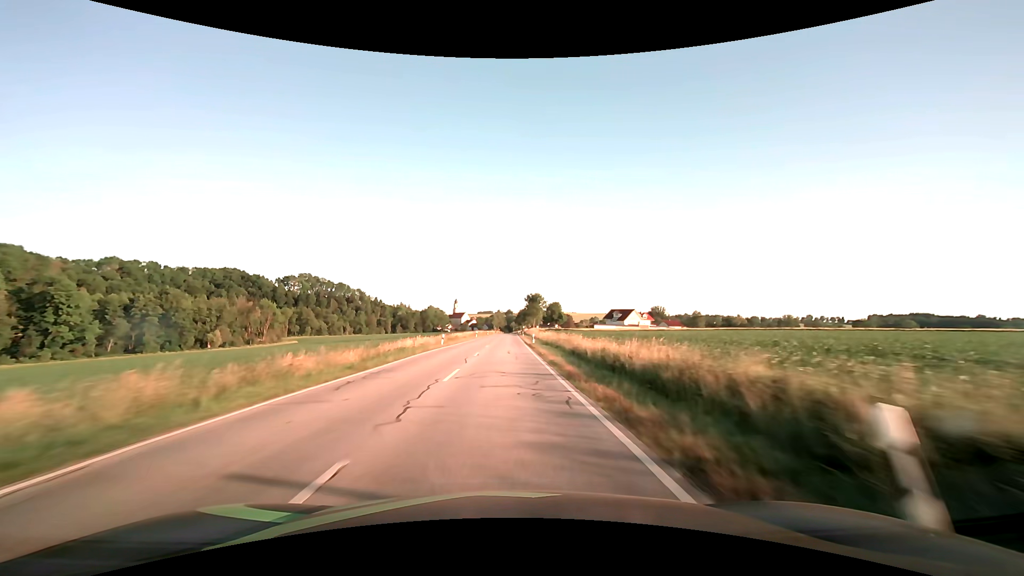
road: secondary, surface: asphalt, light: Day
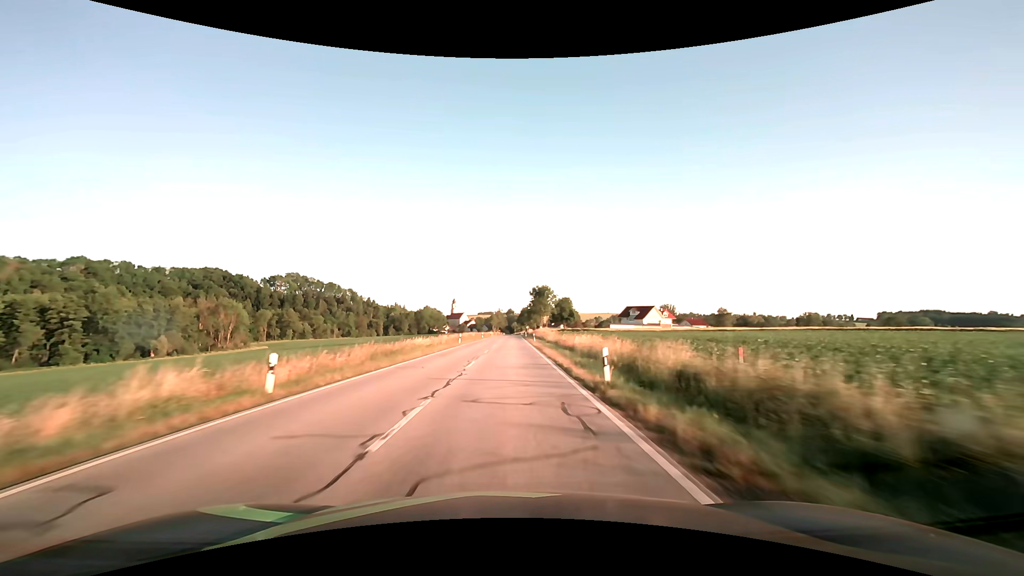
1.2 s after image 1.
(-0.1, +31.7) m; 0°
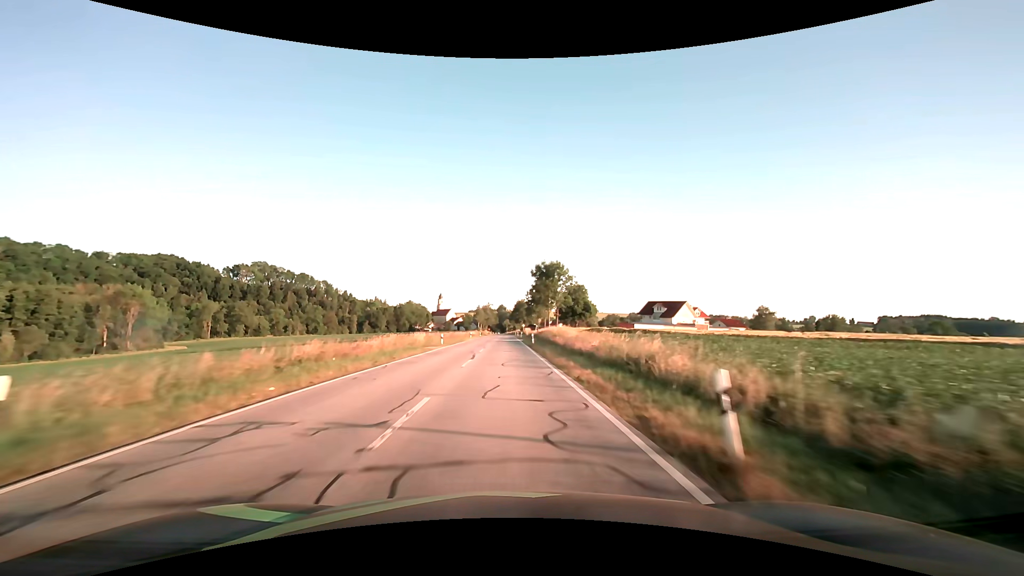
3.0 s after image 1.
(+0.4, +47.5) m; +1°
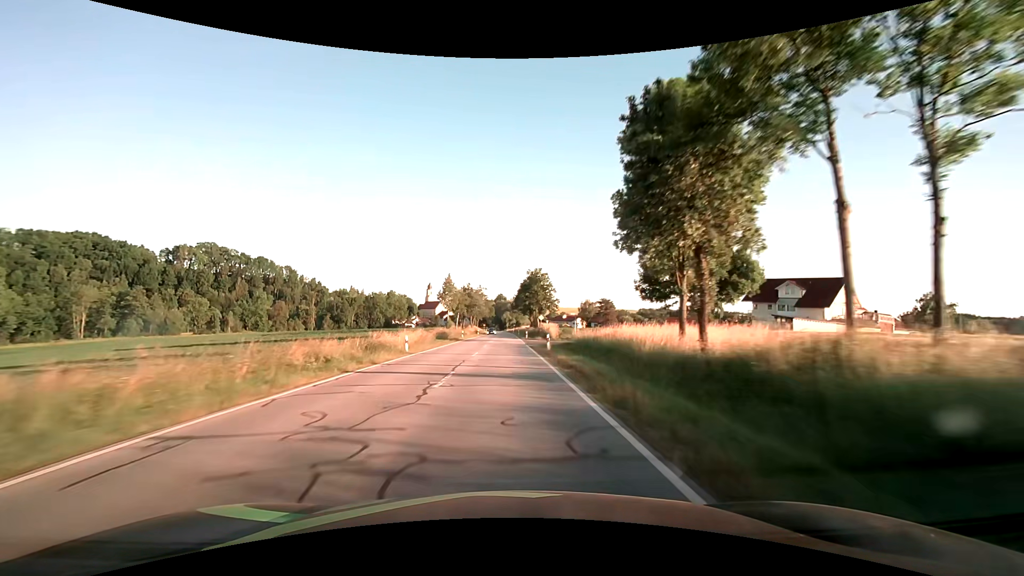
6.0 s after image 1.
(0.0, +78.3) m; 0°
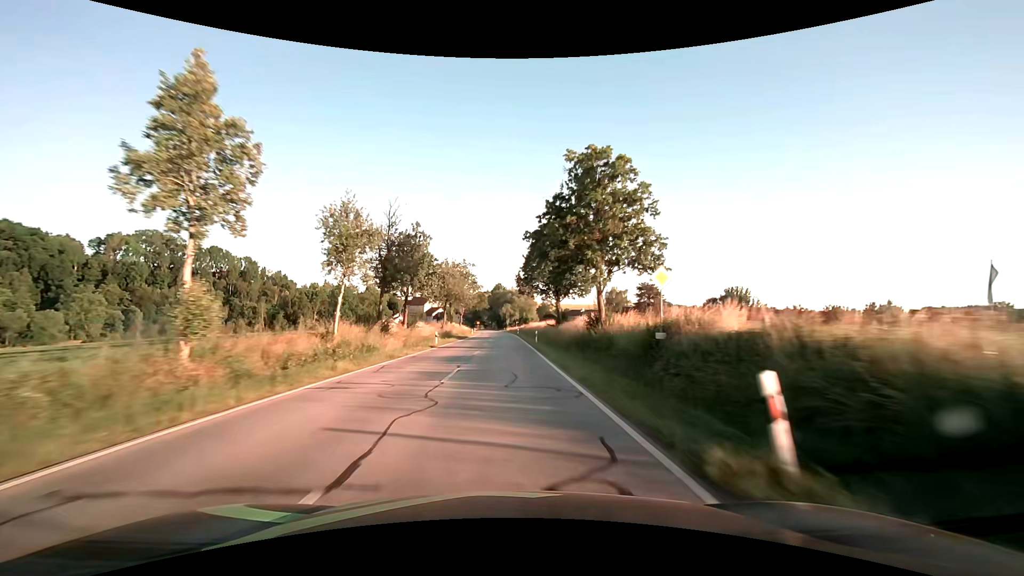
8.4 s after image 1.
(0.0, +58.6) m; 0°
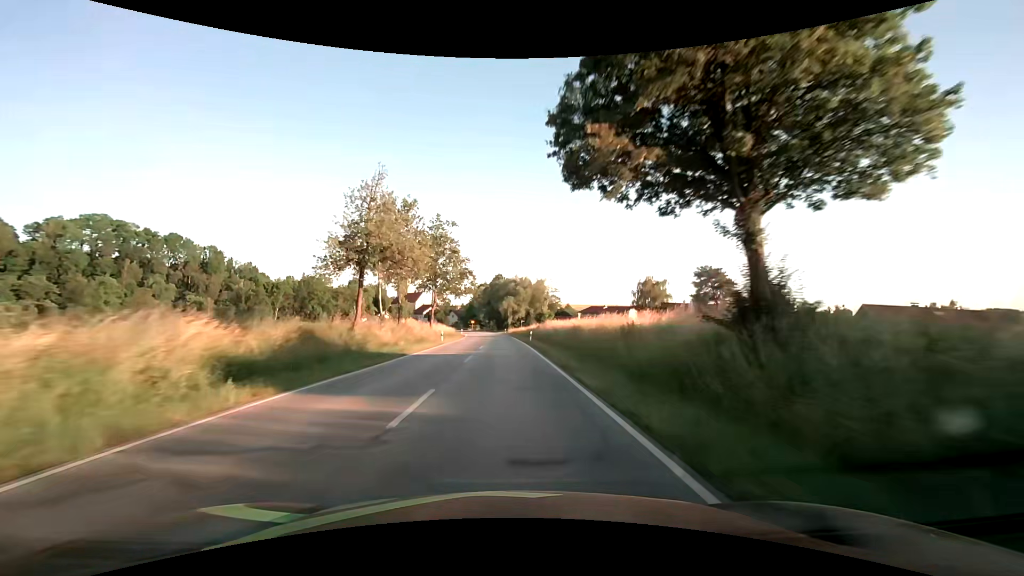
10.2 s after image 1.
(-0.1, +41.2) m; 0°
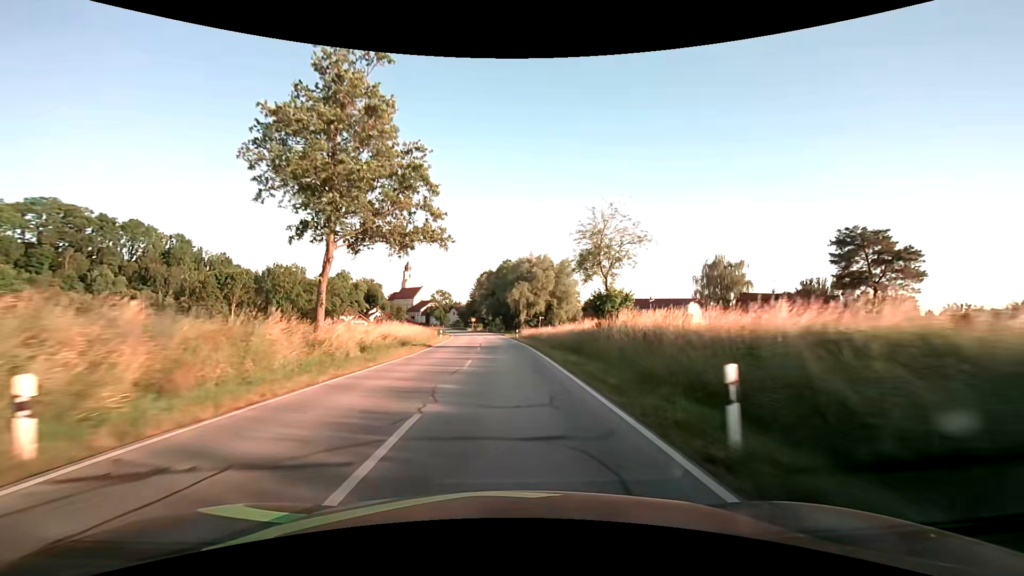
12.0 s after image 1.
(-0.4, +38.8) m; -1°
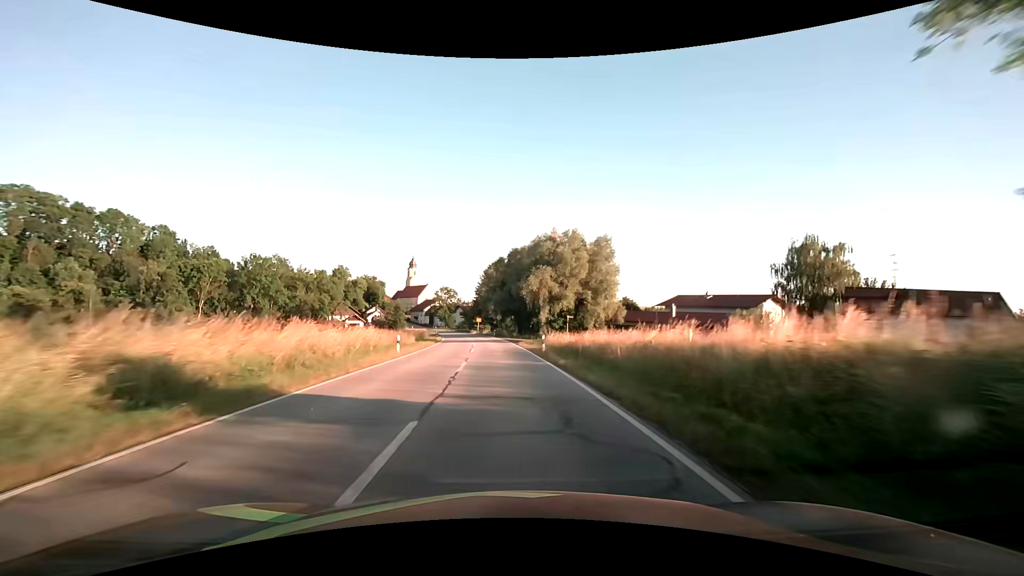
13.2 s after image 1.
(-0.2, +24.5) m; -1°
(0, +10) (0, +20) (-1, +30) (-1, +40) (-2, +50) (-3, +60) (-4, +70) (-6, +80) (-7, +90) (-9, +99) m
